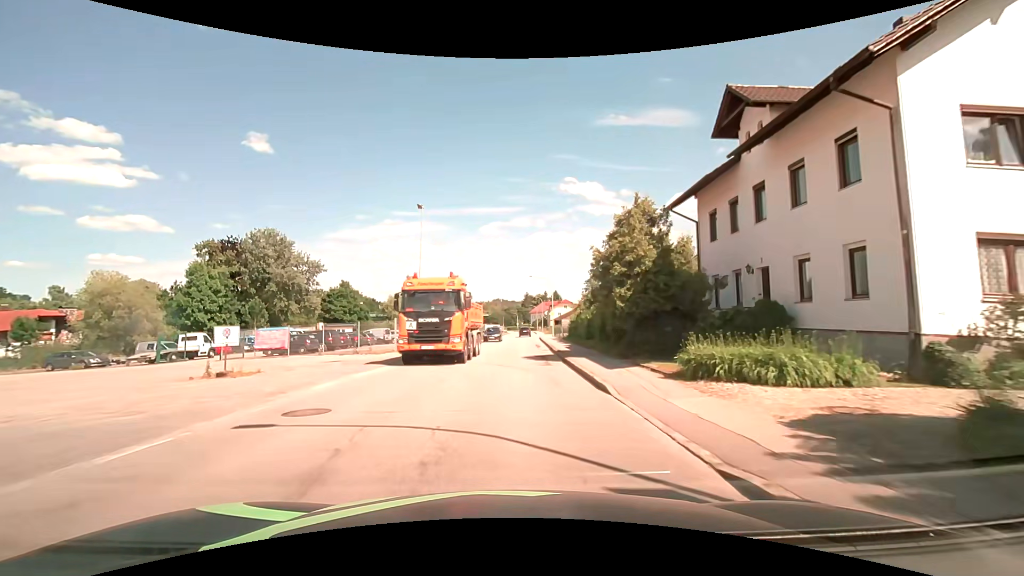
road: secondary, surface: asphalt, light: Day
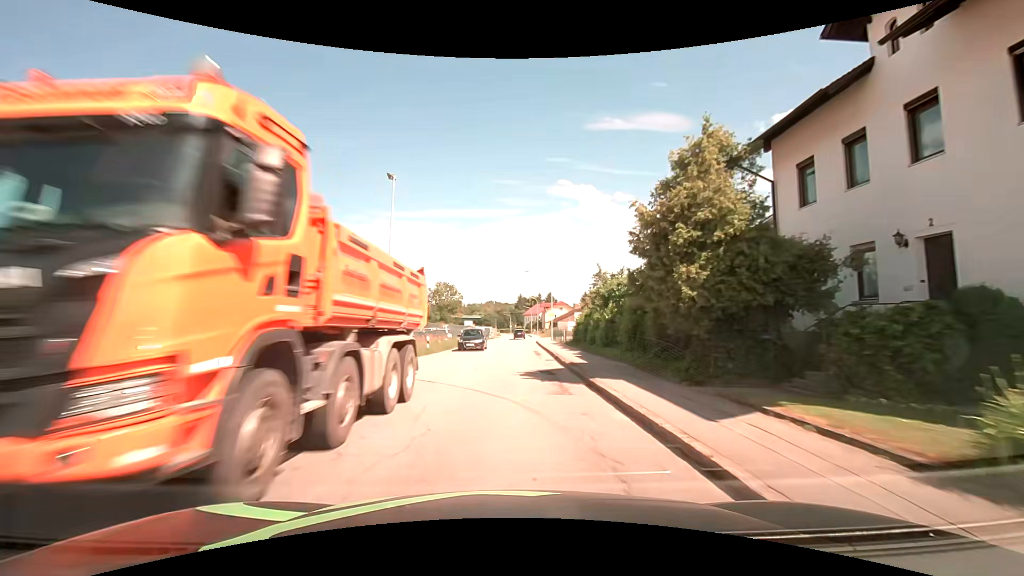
(+0.1, +7.6) m; +1°
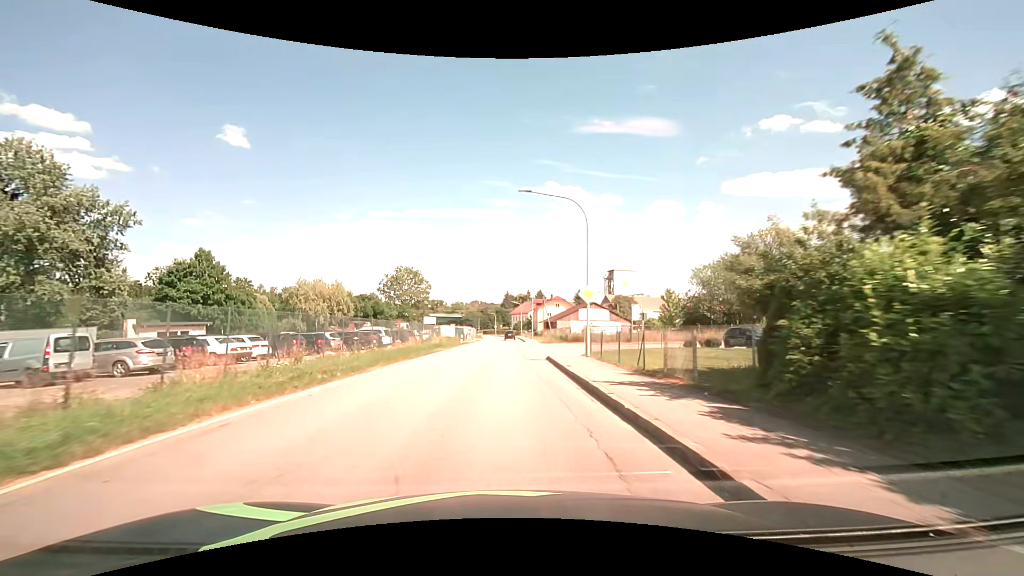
(+0.6, +30.4) m; +2°
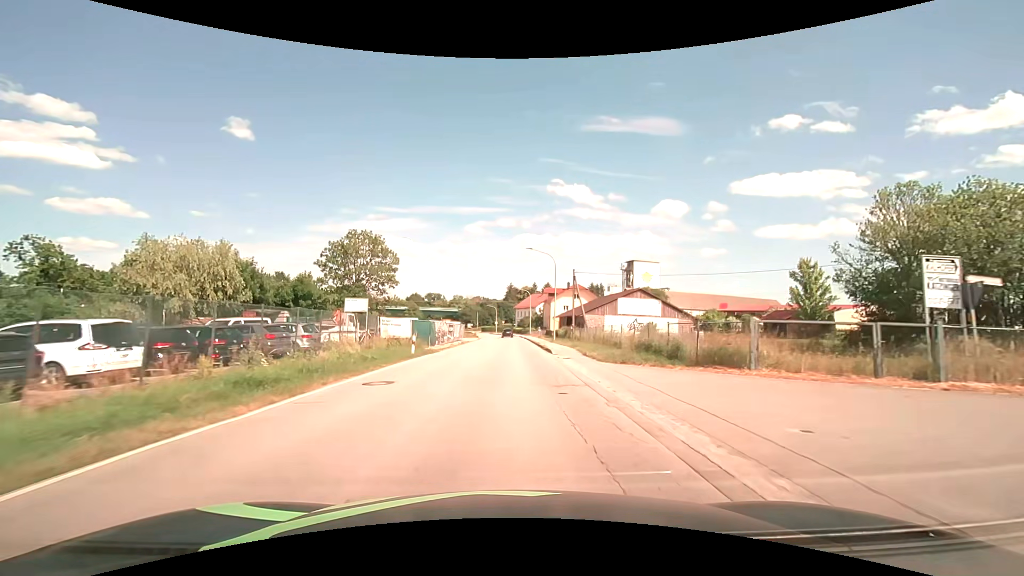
(-0.1, +30.4) m; 0°
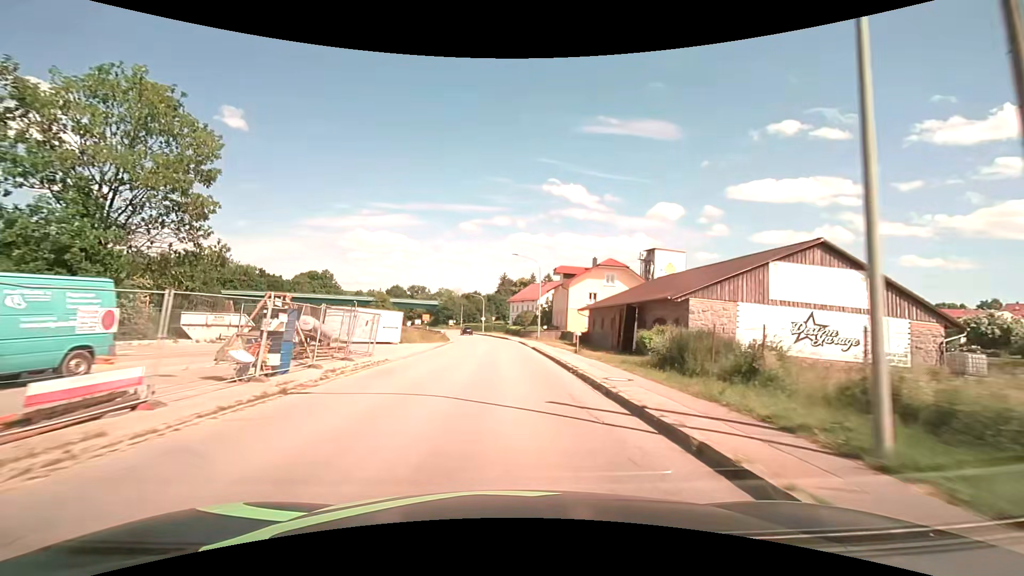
(+0.3, +38.1) m; +1°
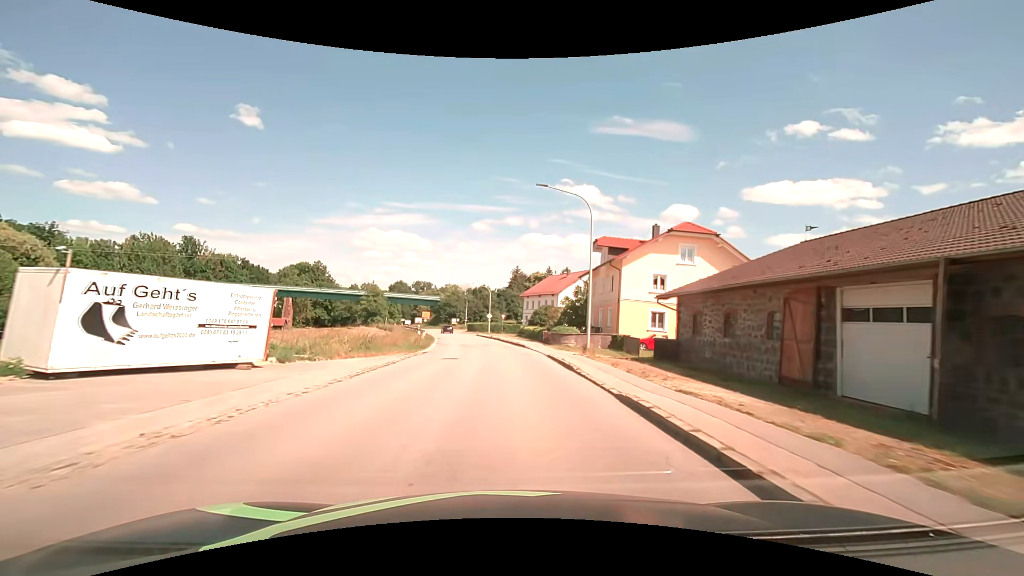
(-0.3, +22.9) m; -2°
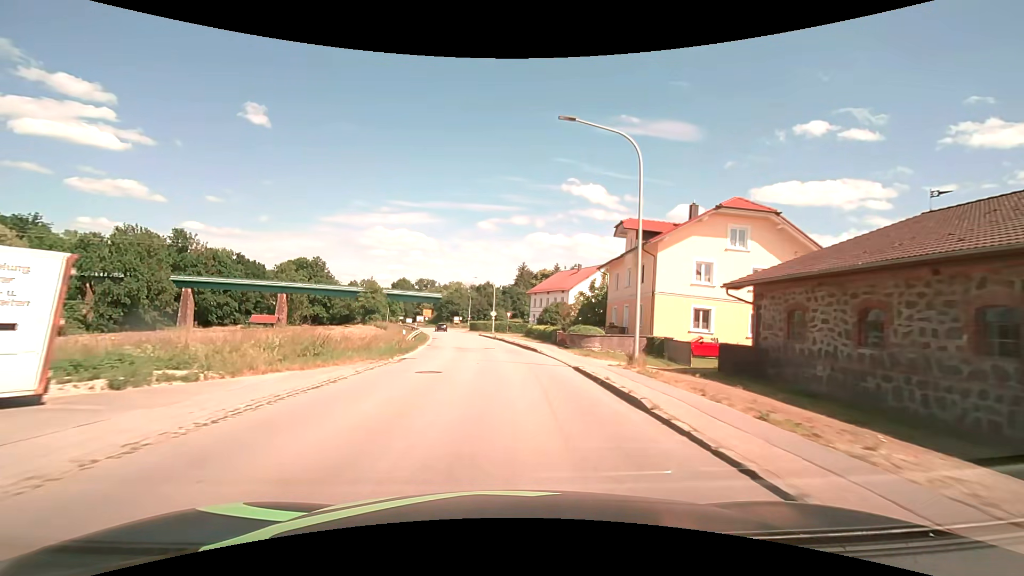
(0.0, +7.6) m; 0°
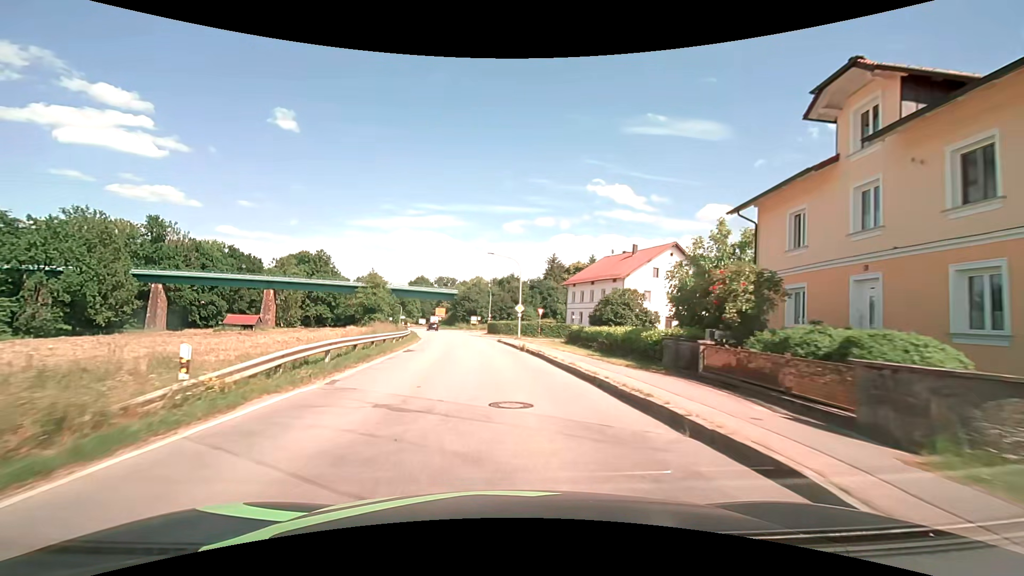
(-0.6, +23.0) m; -3°
(0, +10) (-1, +20) (-1, +30) (-2, +40) (-4, +50) (-6, +60) (-8, +69) (-10, +79) (-12, +89) (-15, +99) m
